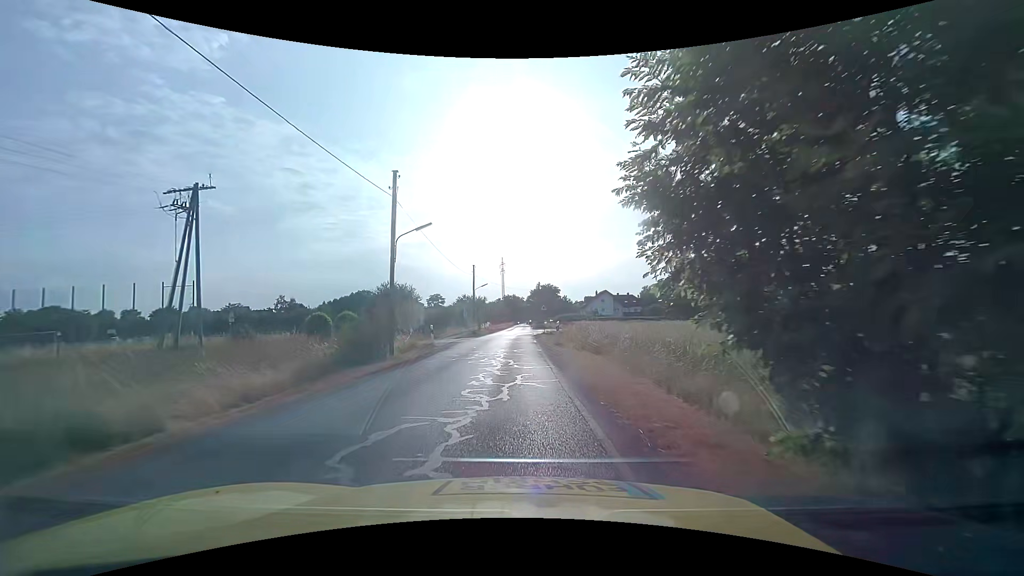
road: unclassified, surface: asphalt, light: Day
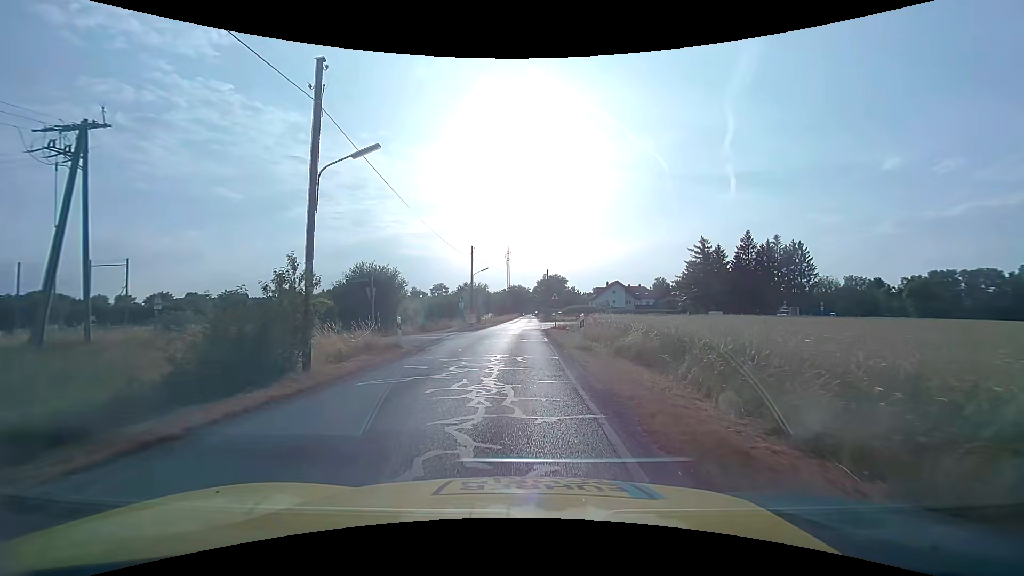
(-0.1, +8.3) m; 0°
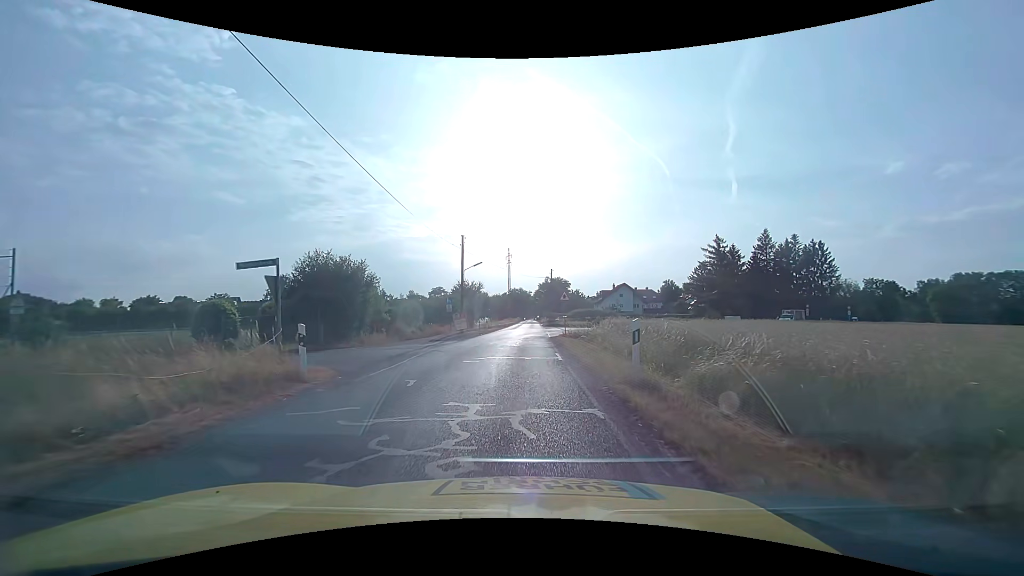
(-0.1, +8.3) m; 0°
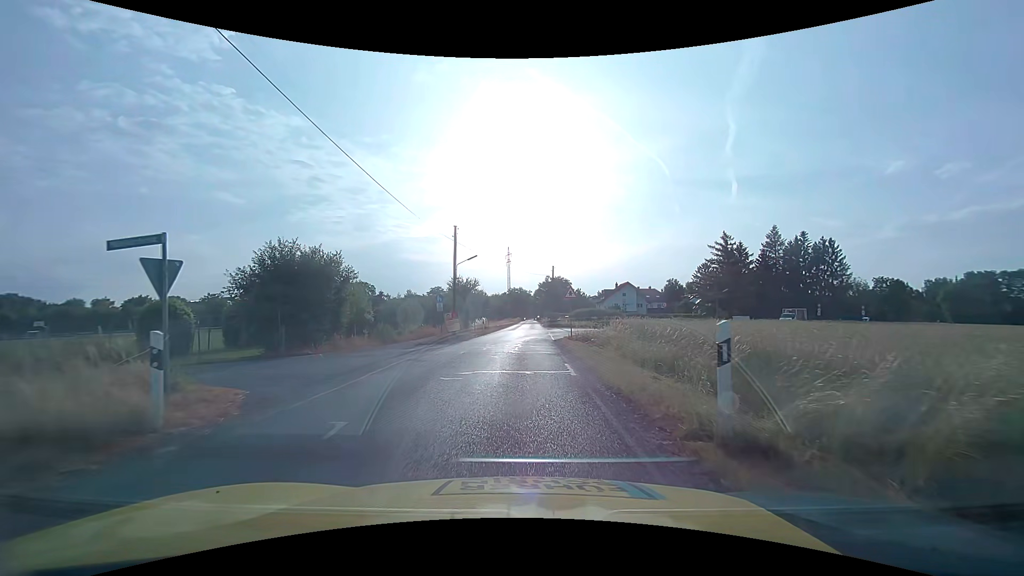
(0.0, +4.1) m; 0°
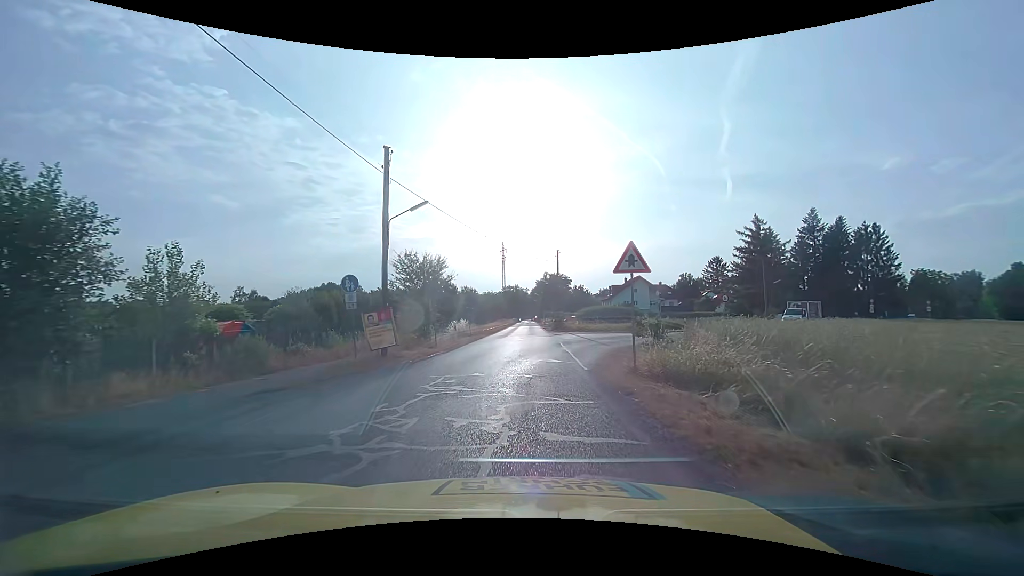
(+0.1, +16.3) m; 0°
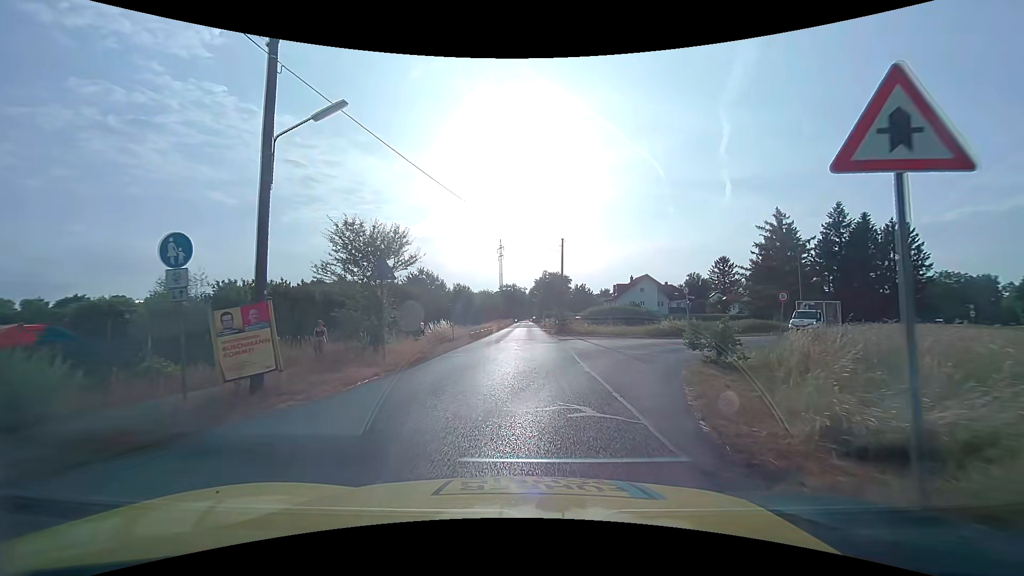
(0.0, +8.2) m; 0°
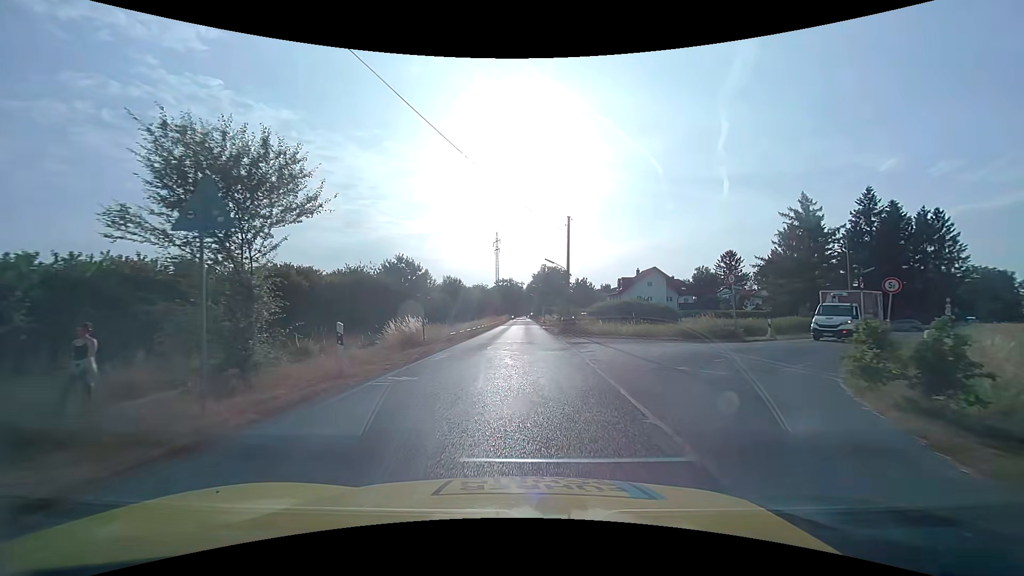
(+0.1, +8.2) m; +1°
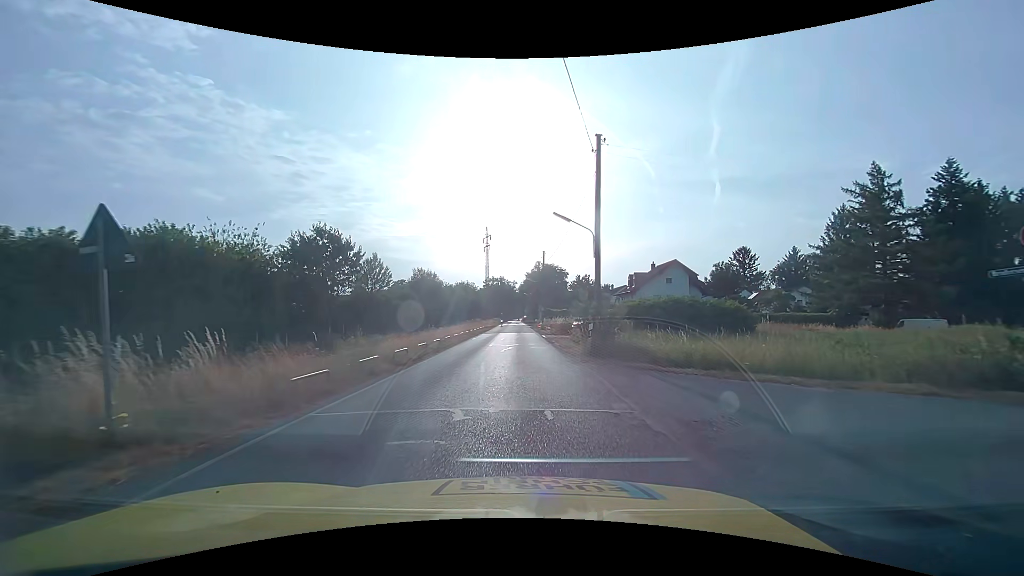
(+0.1, +16.7) m; +1°
